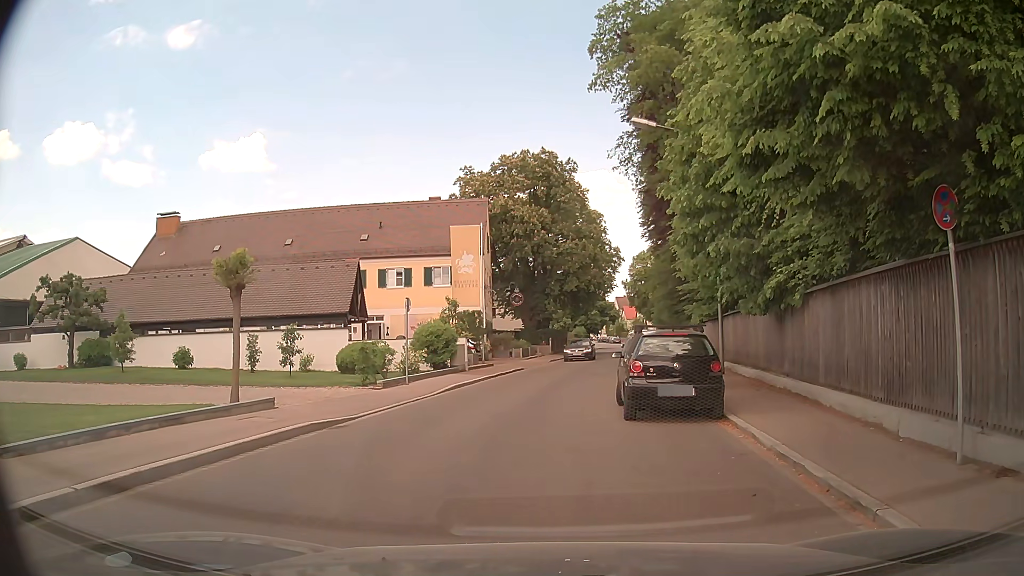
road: unclassified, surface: asphalt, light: Day
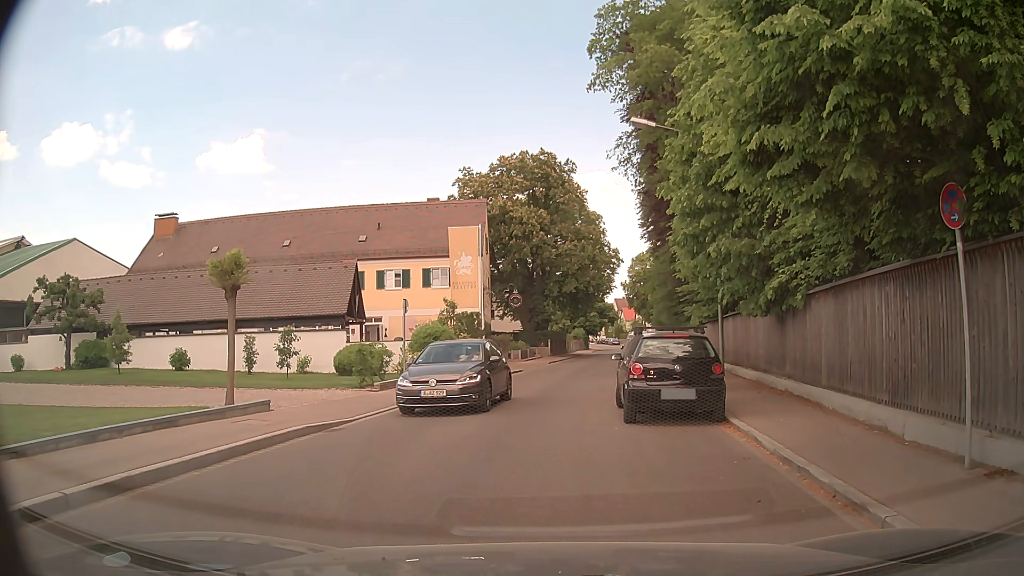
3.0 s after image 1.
(0.0, +0.2) m; 0°
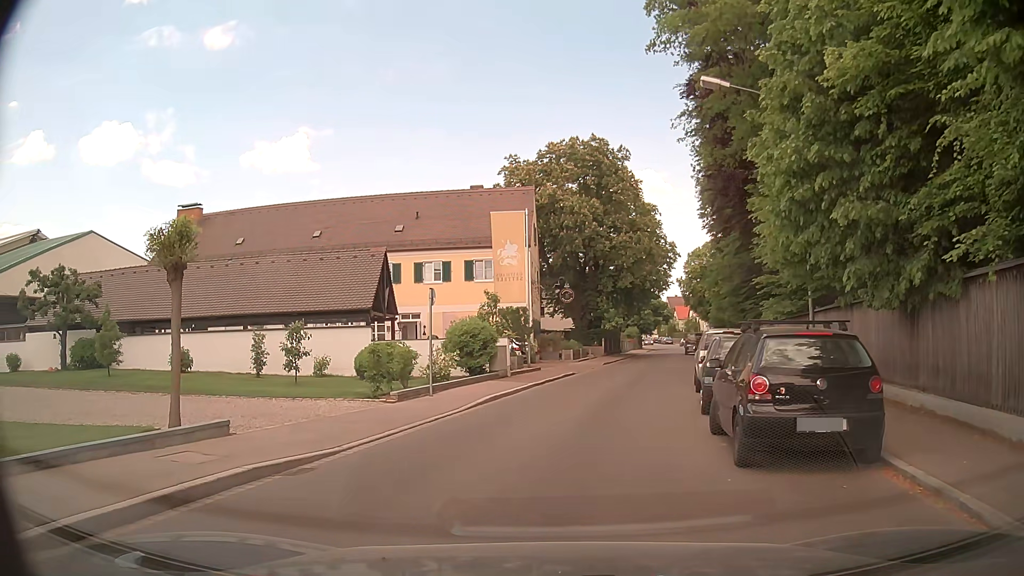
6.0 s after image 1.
(-0.2, +4.0) m; -5°
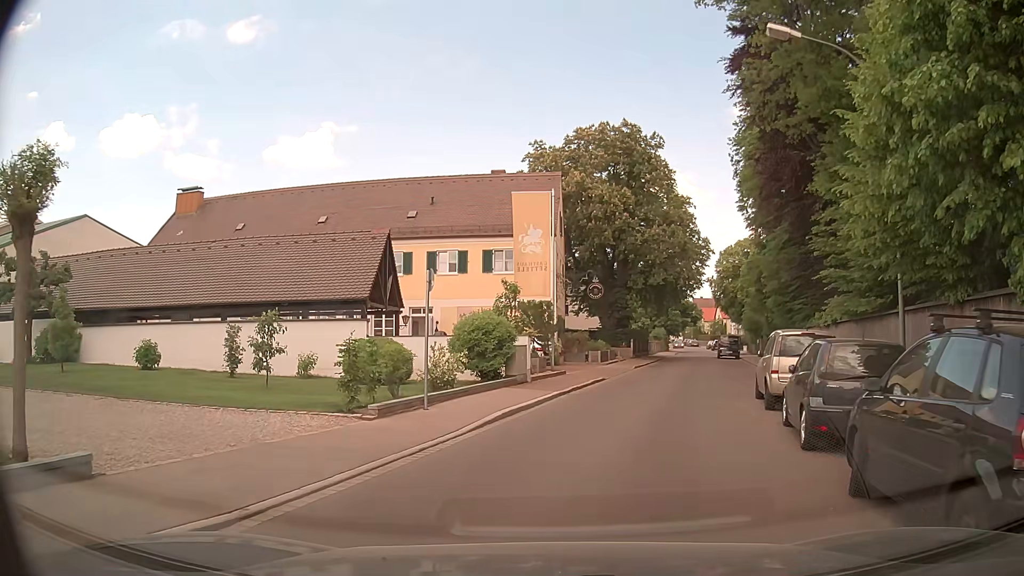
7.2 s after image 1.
(-0.1, +4.0) m; -3°
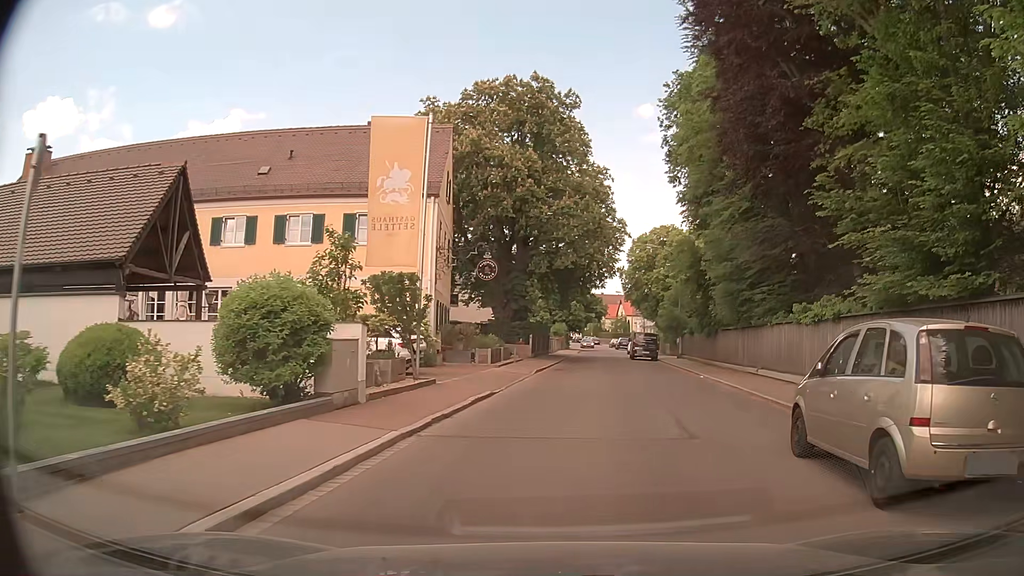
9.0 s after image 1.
(+0.7, +8.6) m; +10°
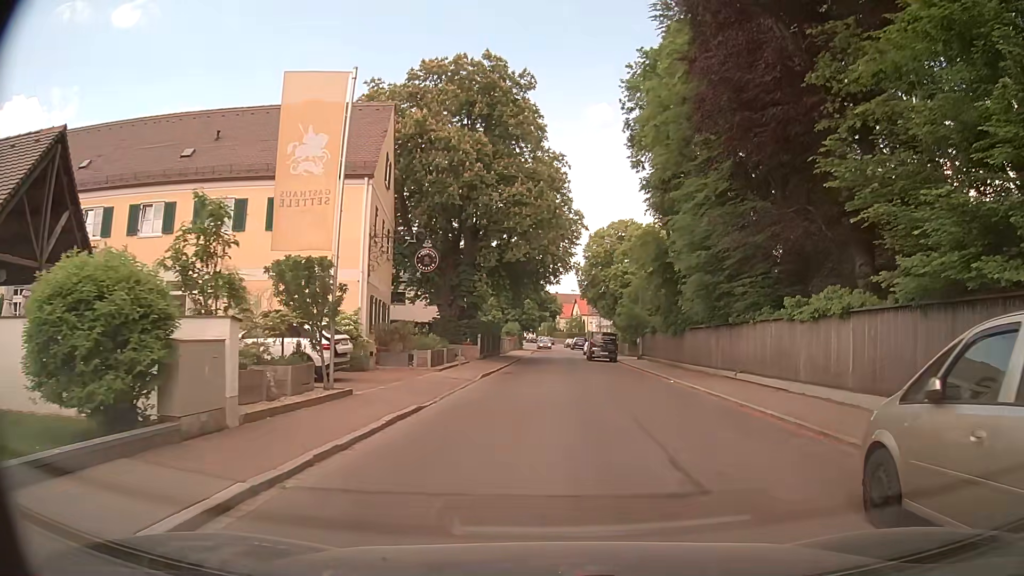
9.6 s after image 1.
(+0.1, +3.4) m; +5°
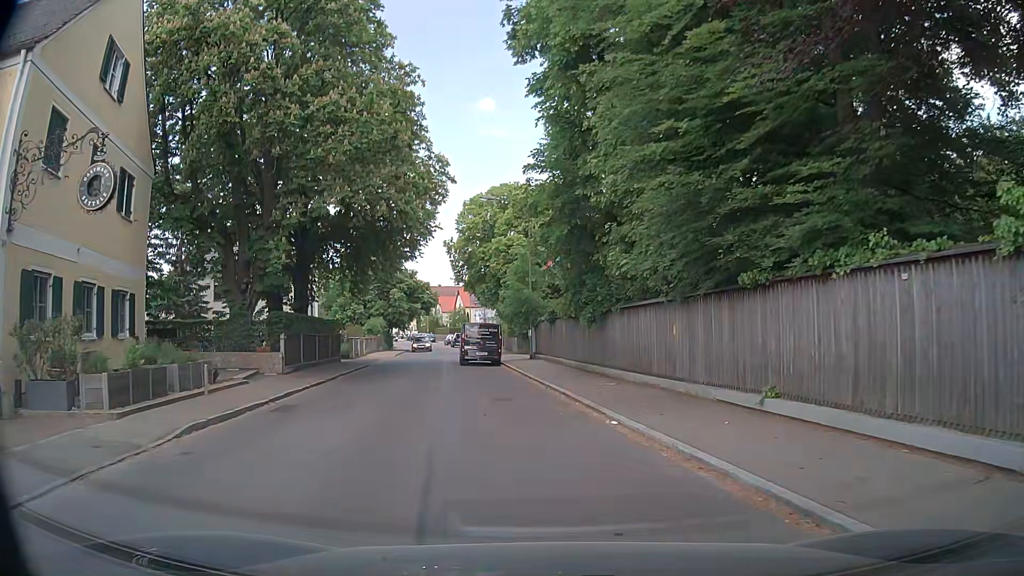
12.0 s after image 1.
(+1.1, +13.3) m; +8°
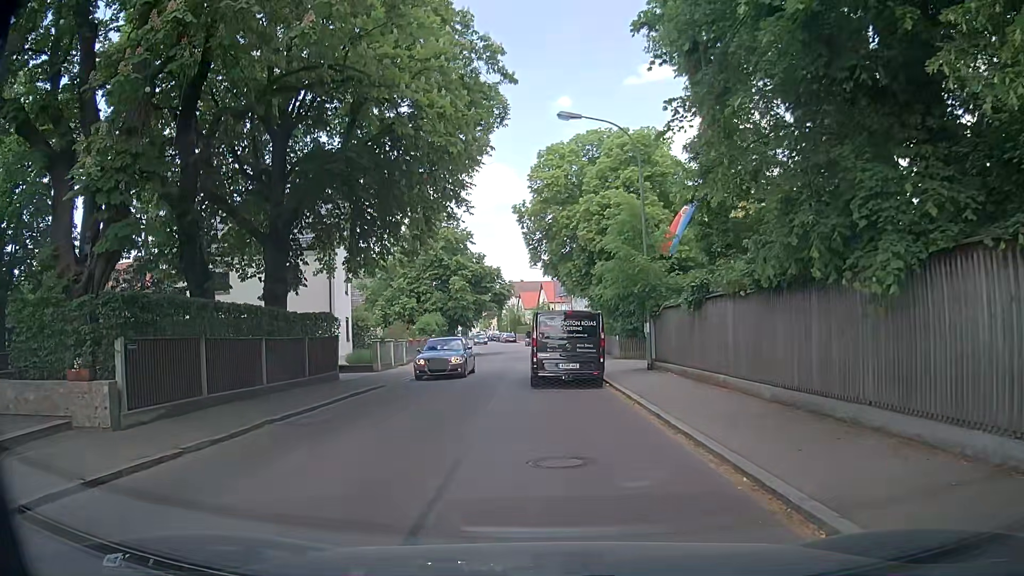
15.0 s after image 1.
(-0.9, +13.4) m; -5°
